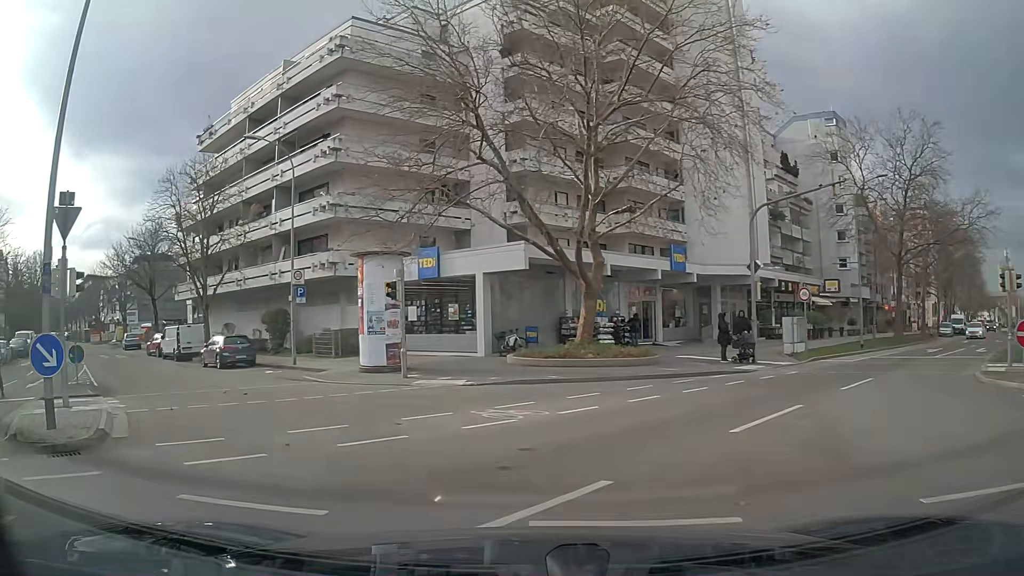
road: residential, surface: asphalt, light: Day
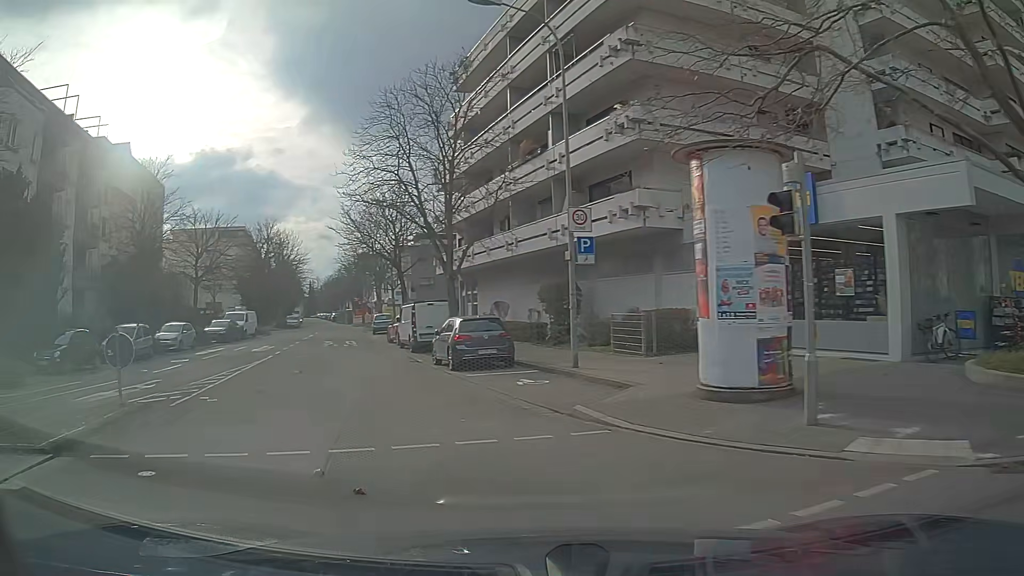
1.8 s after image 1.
(-2.5, +11.2) m; -27°
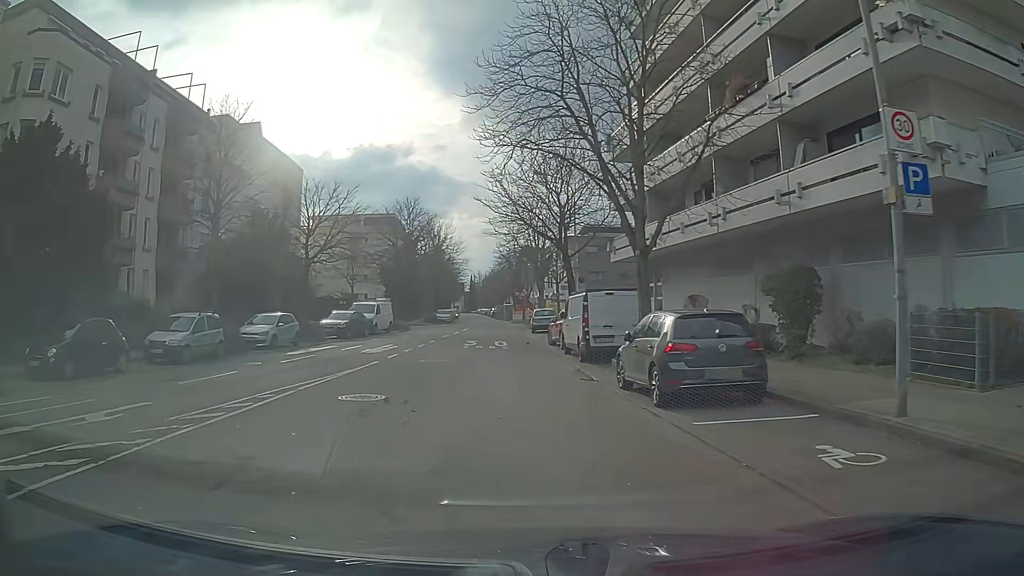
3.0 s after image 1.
(-0.8, +8.2) m; -10°
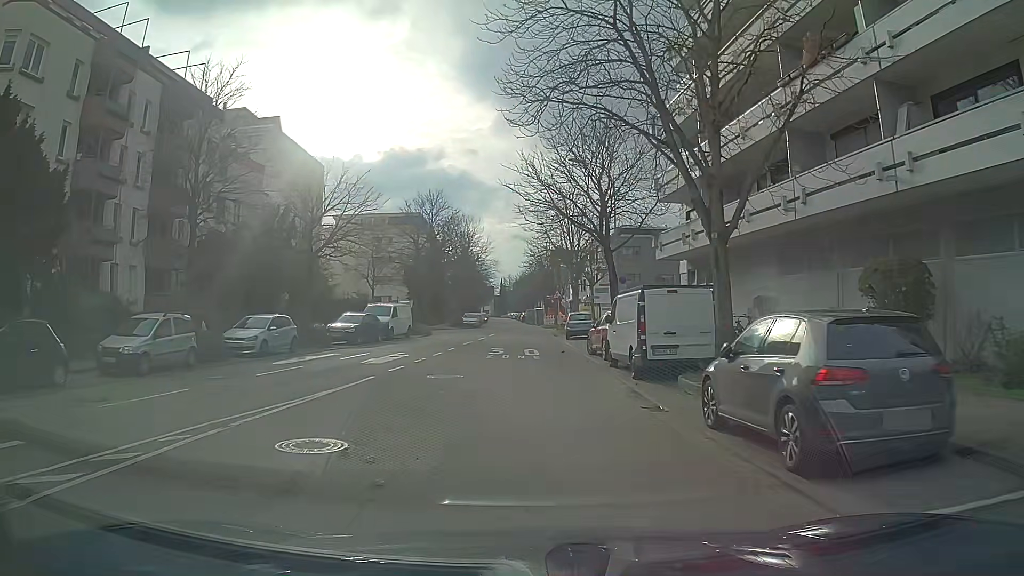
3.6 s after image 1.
(-0.1, +4.3) m; -2°
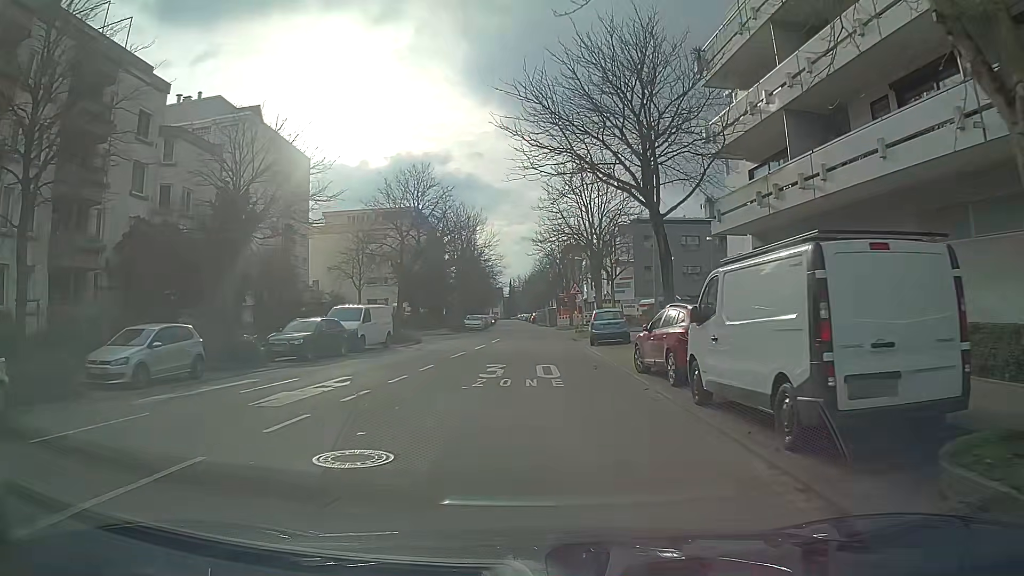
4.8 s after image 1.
(-0.1, +8.7) m; -1°
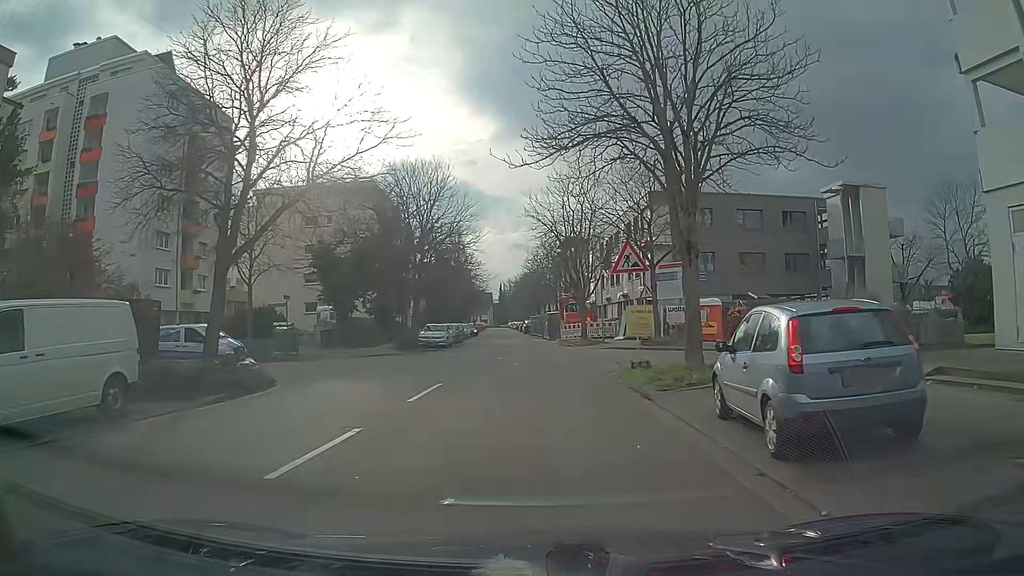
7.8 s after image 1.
(0.0, +21.4) m; 0°
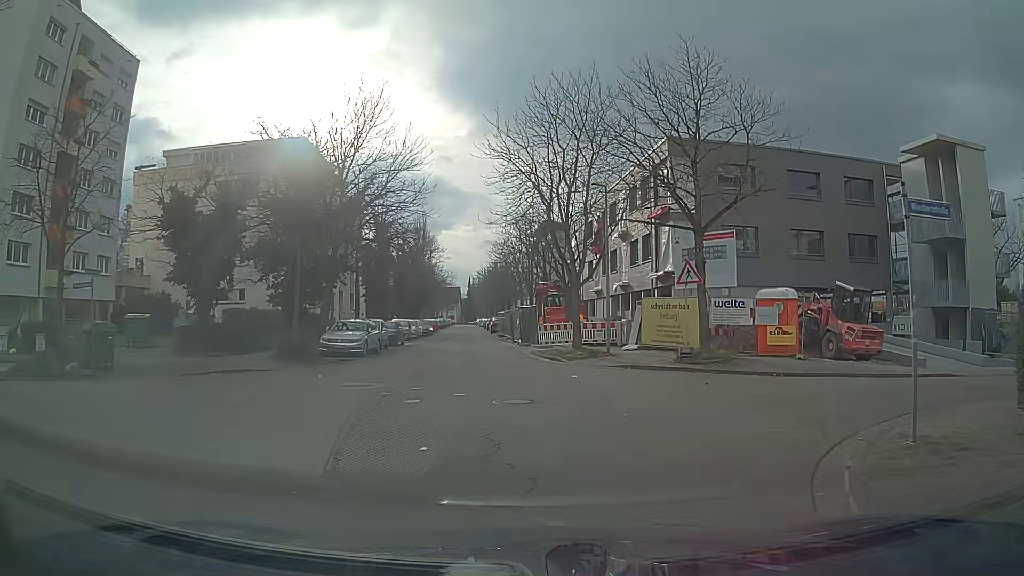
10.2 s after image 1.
(+0.2, +14.1) m; +1°
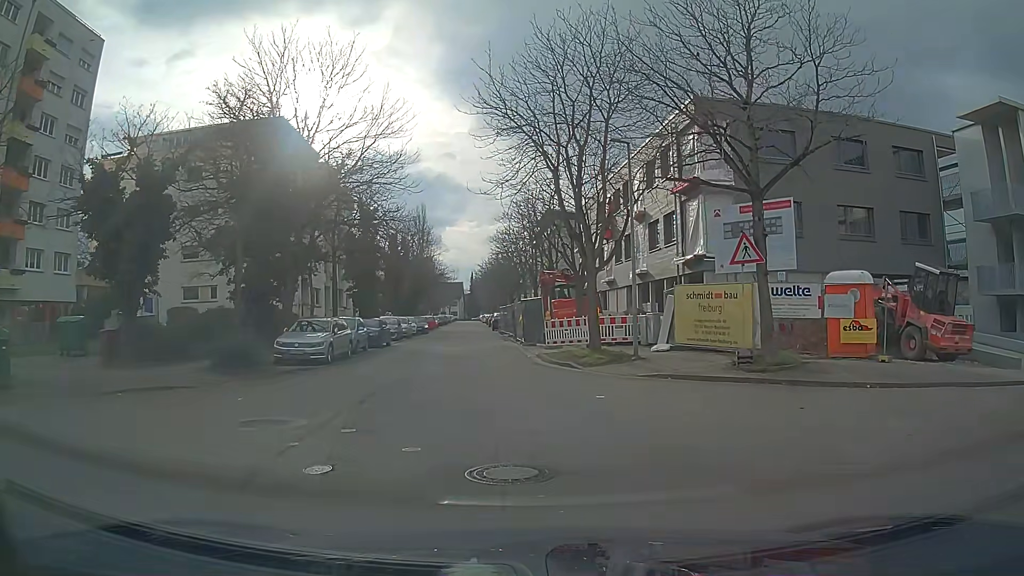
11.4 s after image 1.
(0.0, +5.2) m; 0°
(0, +10) (-1, +20) (-2, +30) (-3, +40) (-3, +50) (-4, +60) (-5, +70) (-5, +80) (-6, +90) (-7, +100) m
